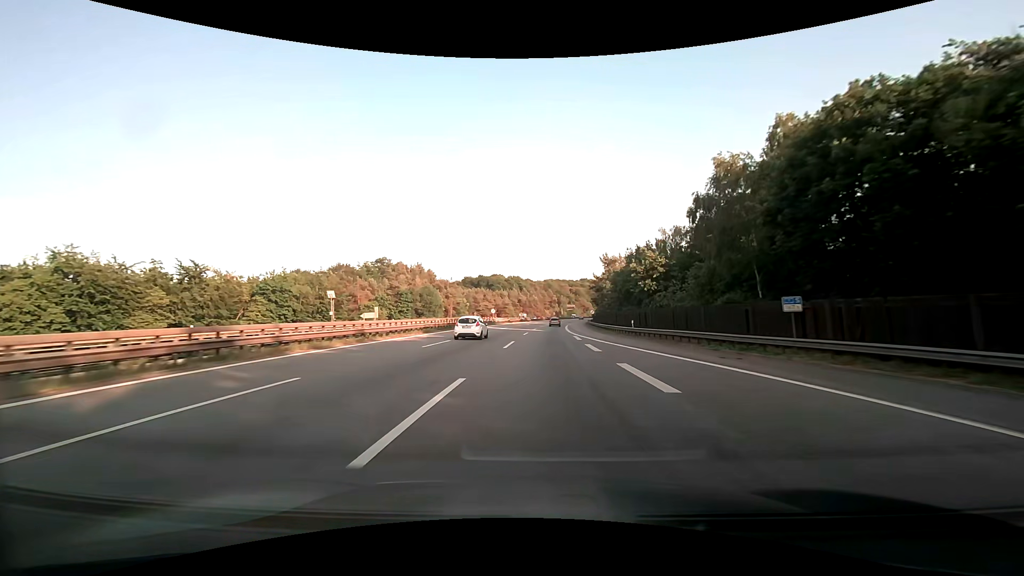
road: motorway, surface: asphalt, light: Day
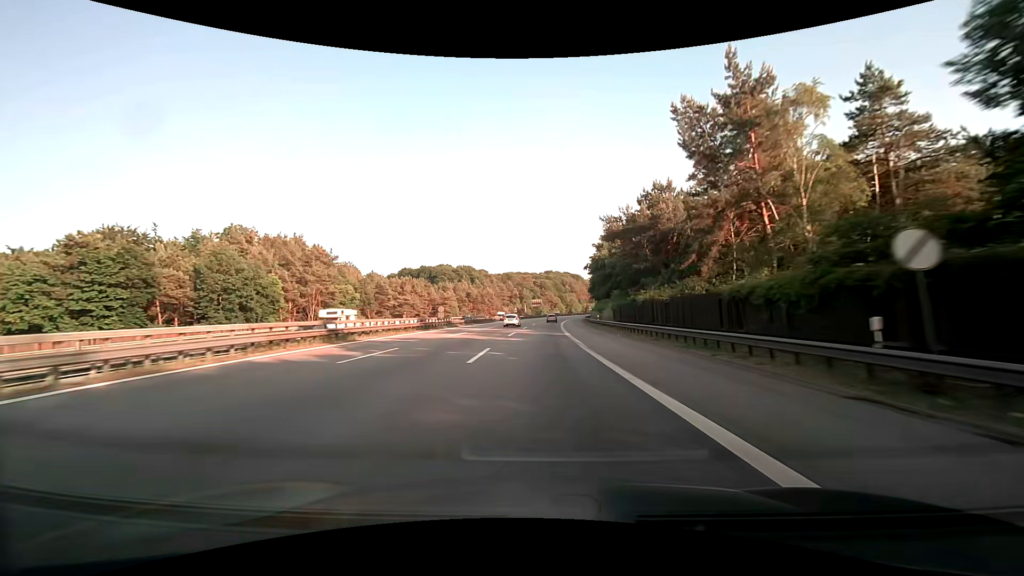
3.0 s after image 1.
(+3.0, +81.0) m; +4°
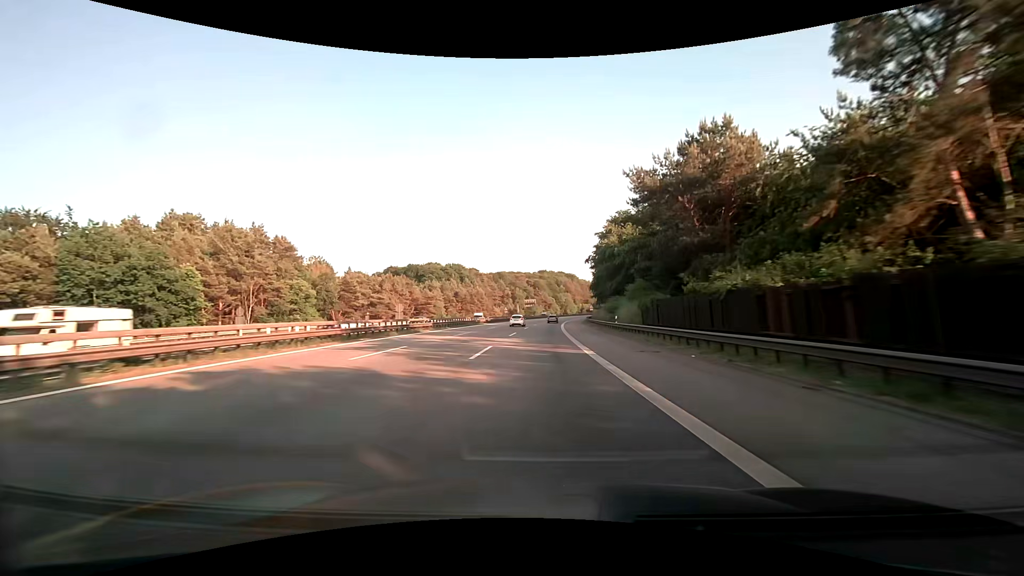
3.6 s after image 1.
(+0.1, +16.7) m; +1°
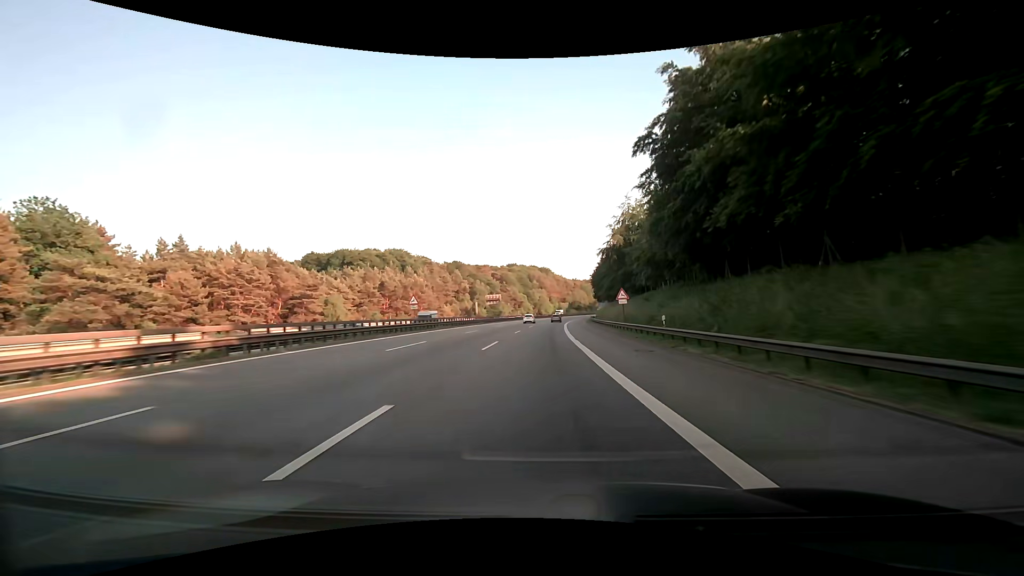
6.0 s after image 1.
(+2.2, +68.2) m; +3°
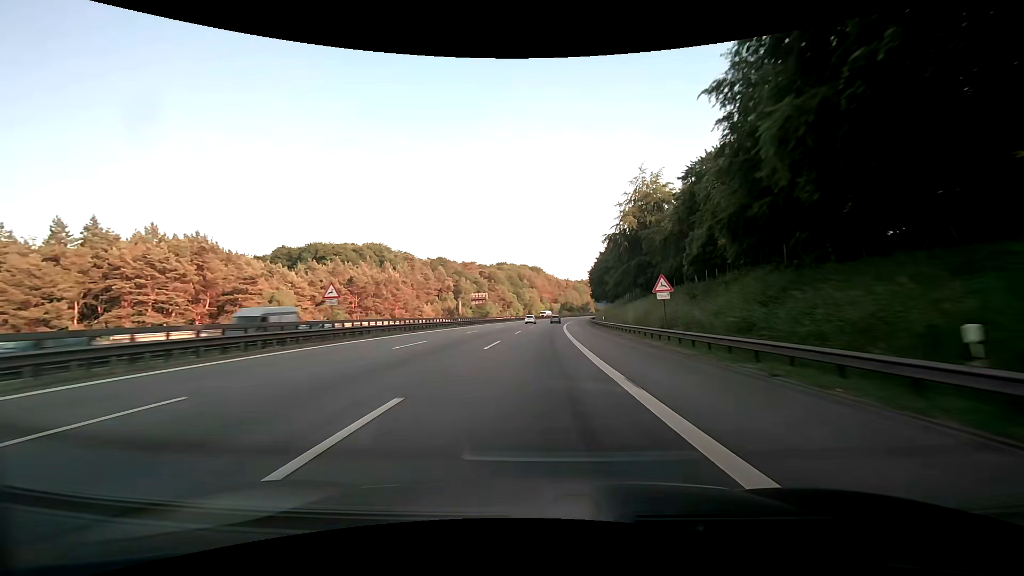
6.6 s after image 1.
(+0.1, +17.4) m; +1°
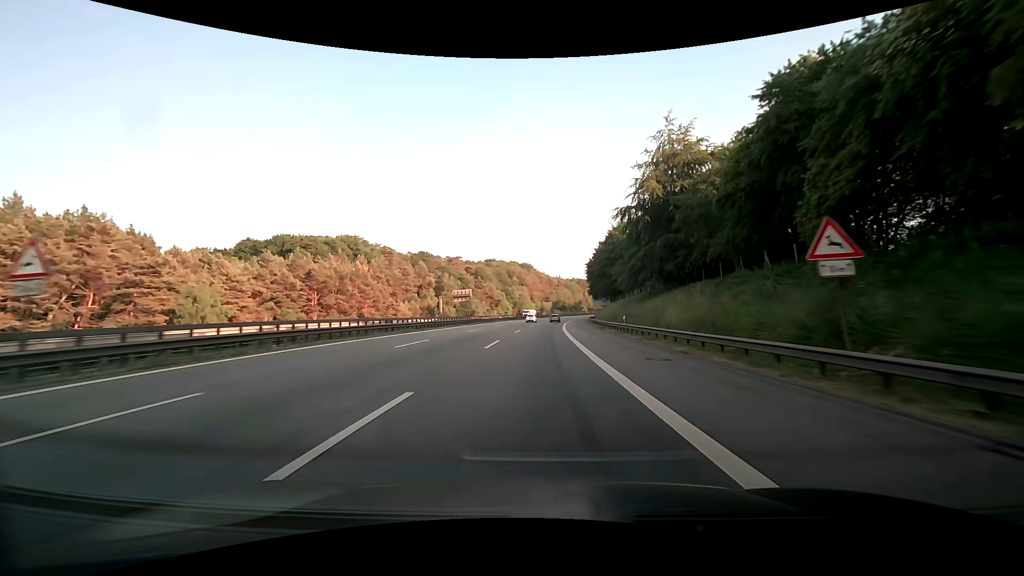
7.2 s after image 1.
(+0.2, +17.5) m; +1°
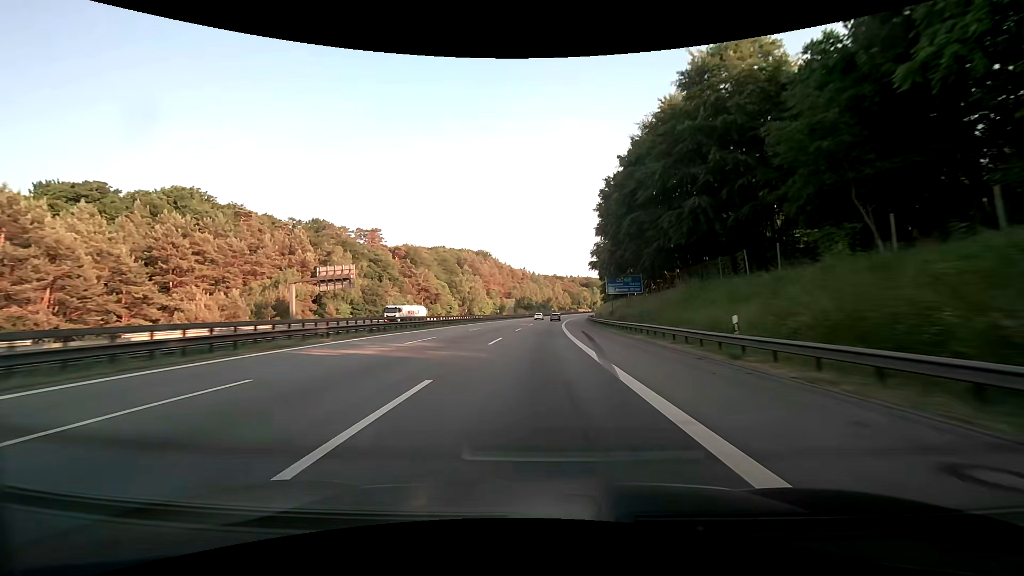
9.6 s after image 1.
(+2.5, +70.4) m; +4°
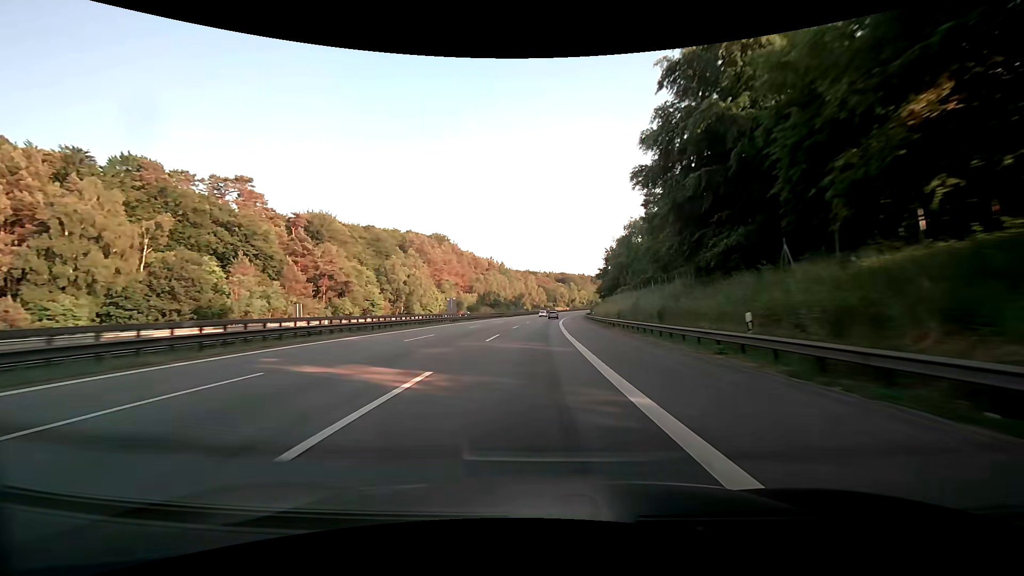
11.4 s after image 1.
(+1.5, +53.1) m; +3°
(0, +10) (0, +20) (0, +30) (+1, +40) (+1, +50) (+2, +60) (+2, +70) (+3, +80) (+4, +90) (+5, +100) m
